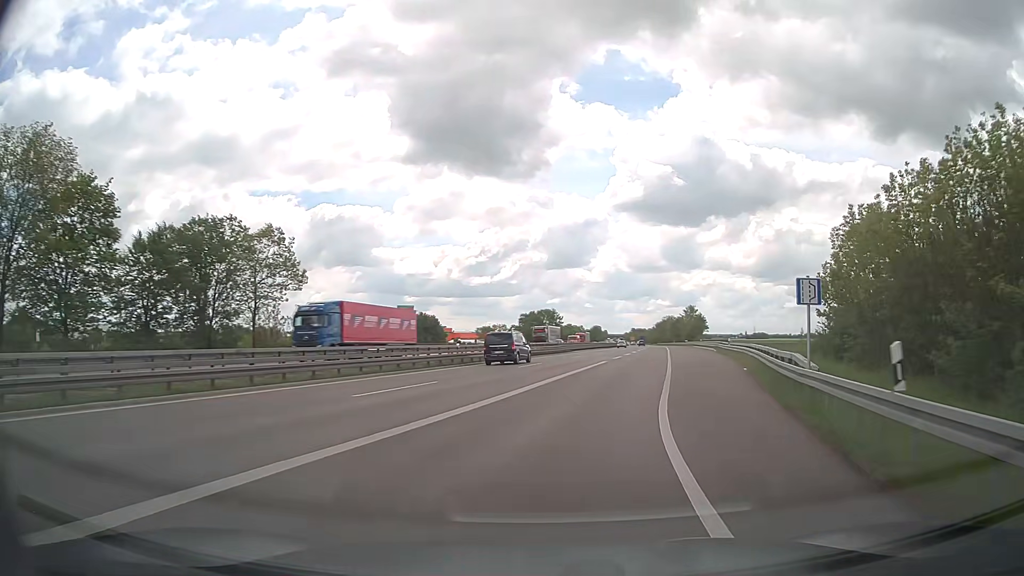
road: trunk_link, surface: asphalt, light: Day
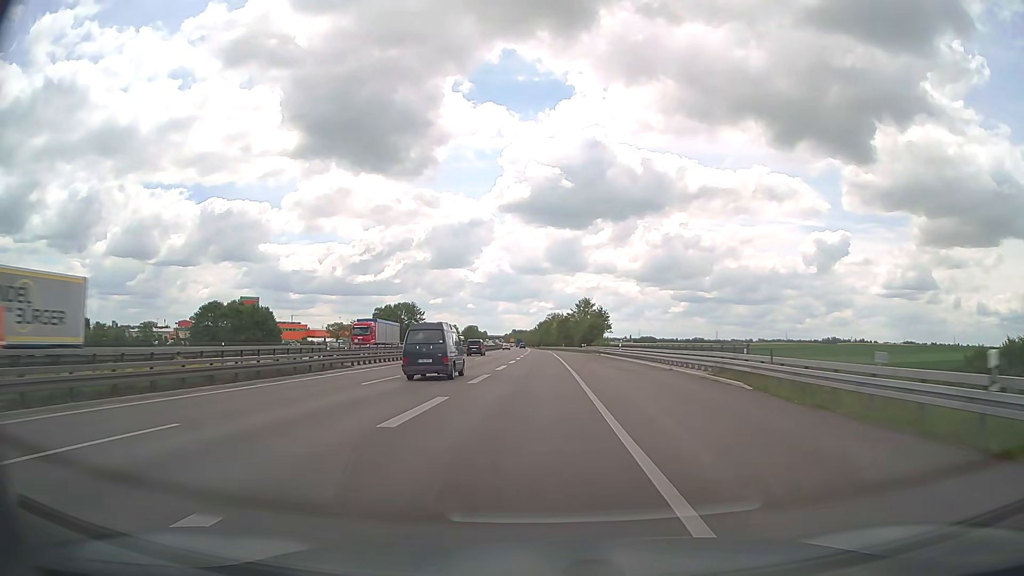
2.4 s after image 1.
(+8.1, +47.8) m; +11°
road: trunk
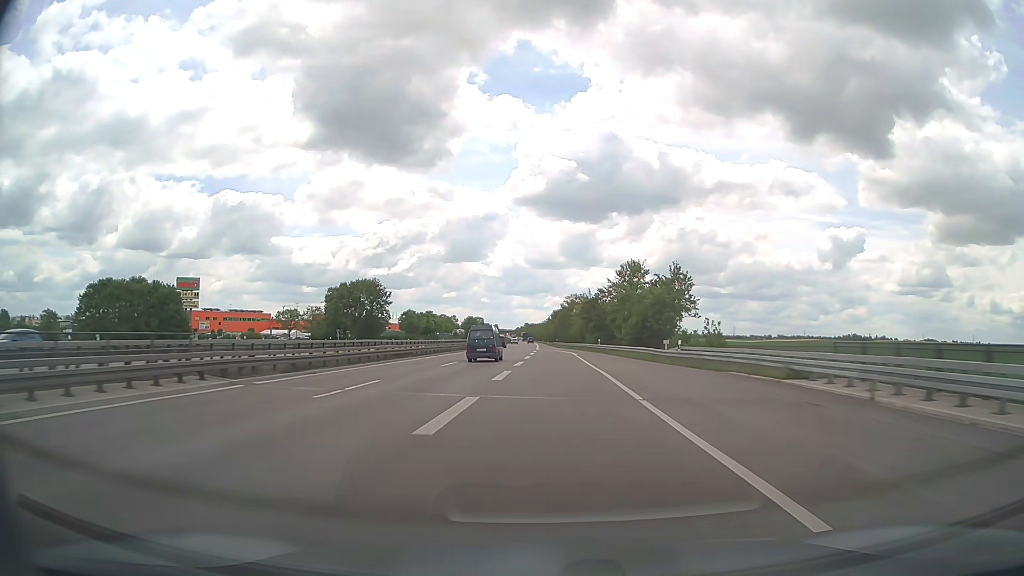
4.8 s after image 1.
(-0.3, +62.6) m; -1°
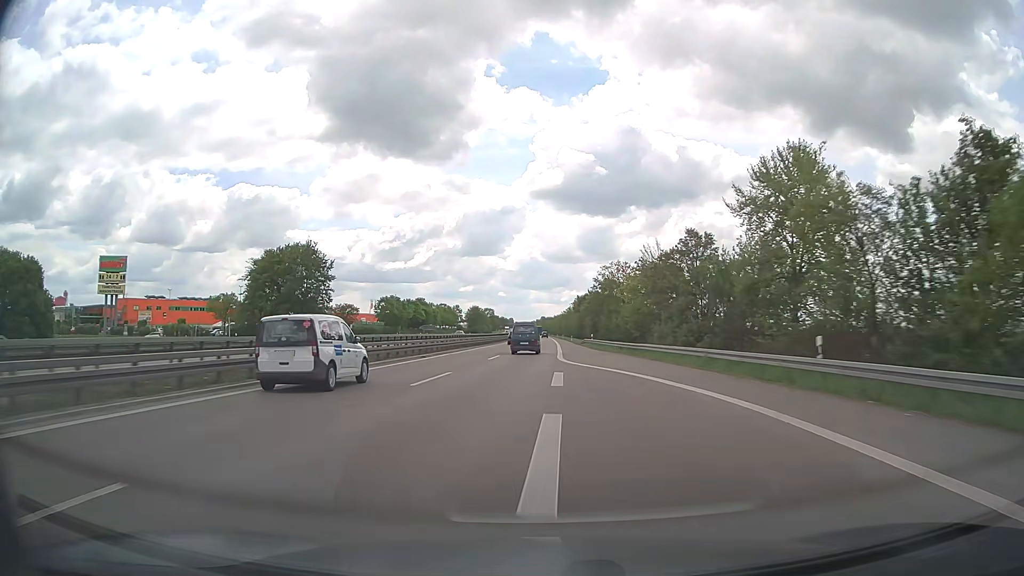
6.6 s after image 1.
(-0.9, +52.6) m; -2°
(0, +10) (0, +20) (0, +30) (0, +40) (0, +50) (0, +60) (0, +70) (0, +80) (+1, +90) (+1, +100) m
